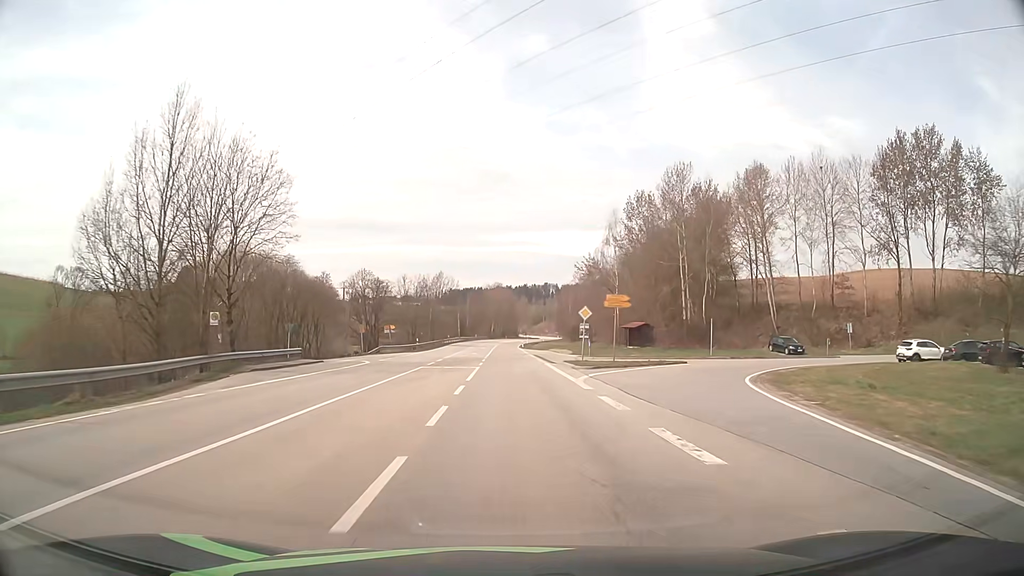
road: secondary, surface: asphalt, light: Day
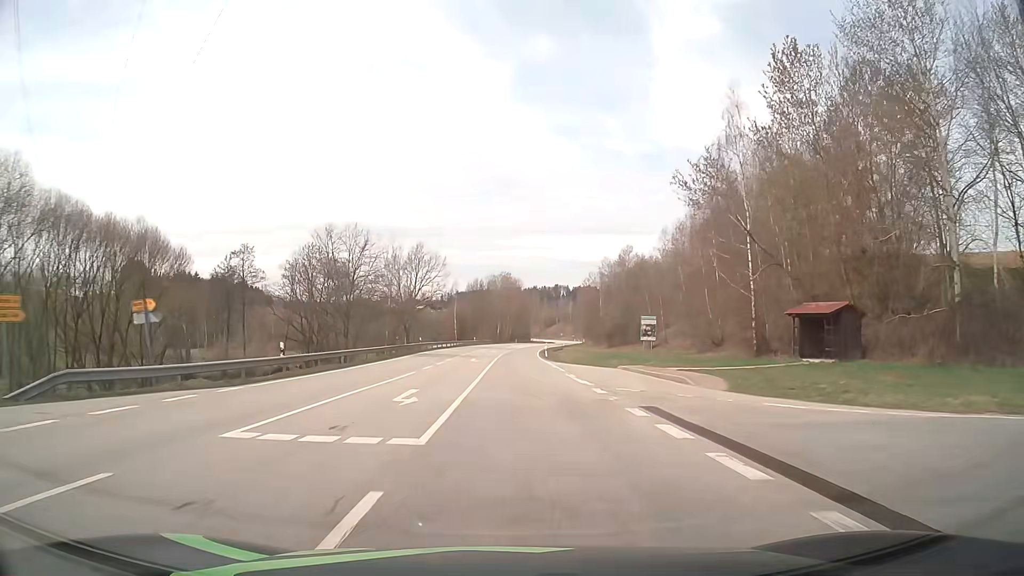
(-0.2, +45.8) m; 0°
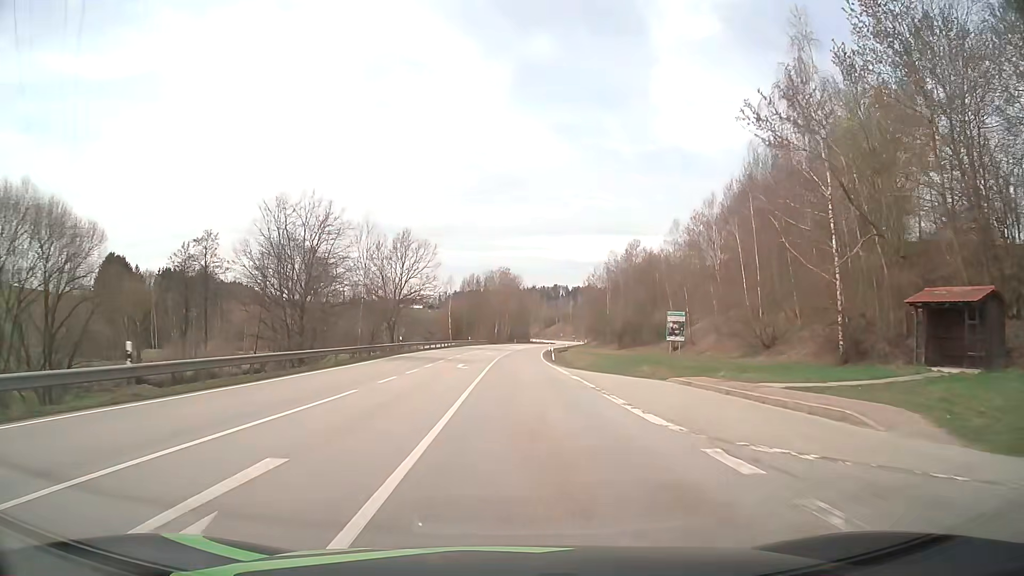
(0.0, +11.5) m; 0°
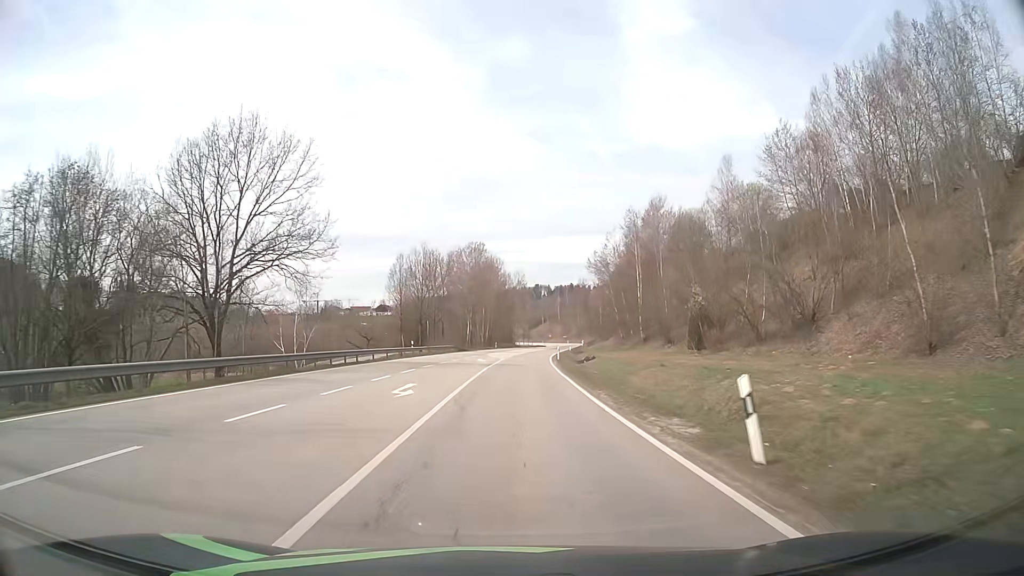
(+0.7, +46.5) m; +2°
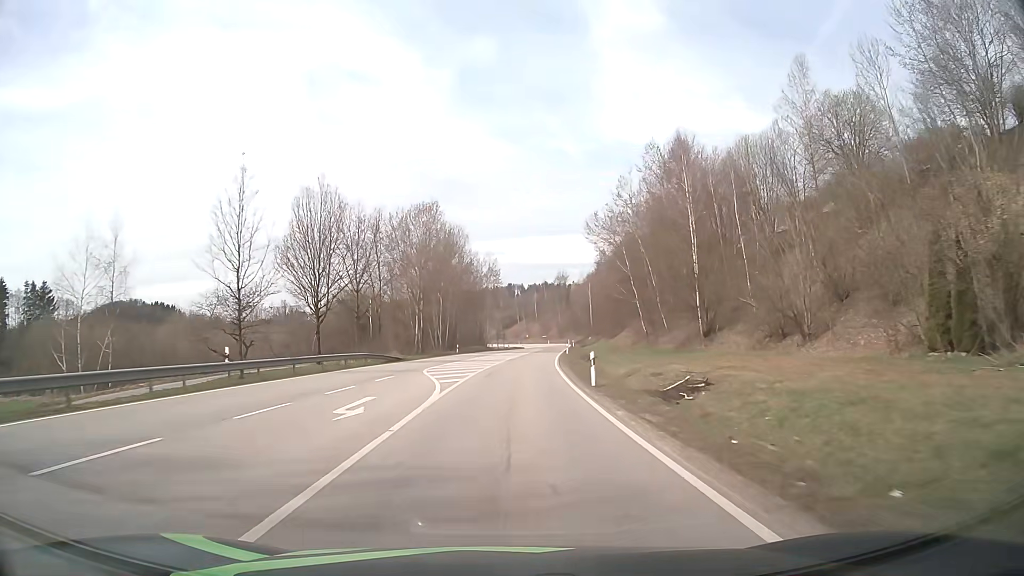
(+0.6, +34.8) m; +2°
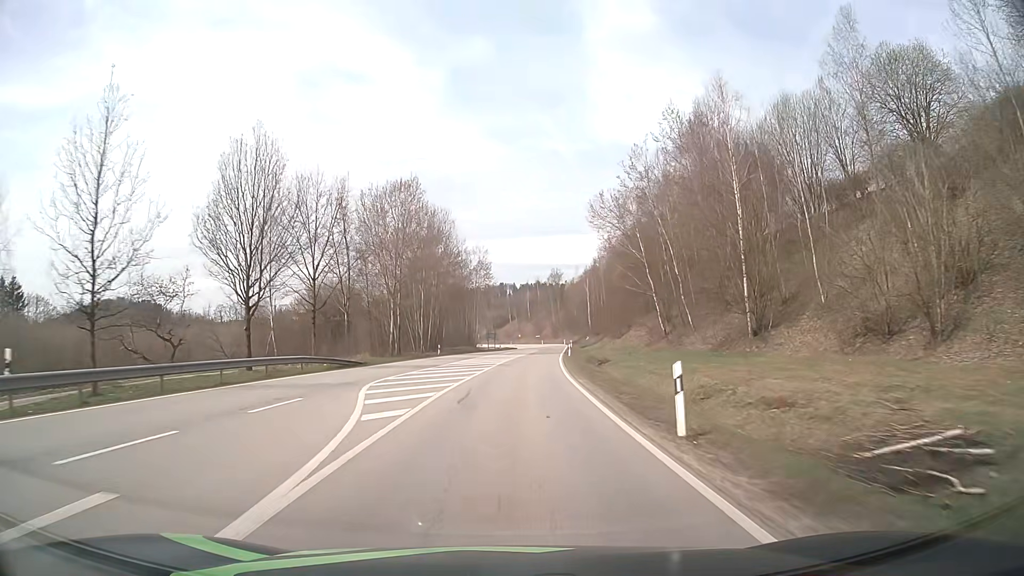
(+0.1, +11.5) m; +1°
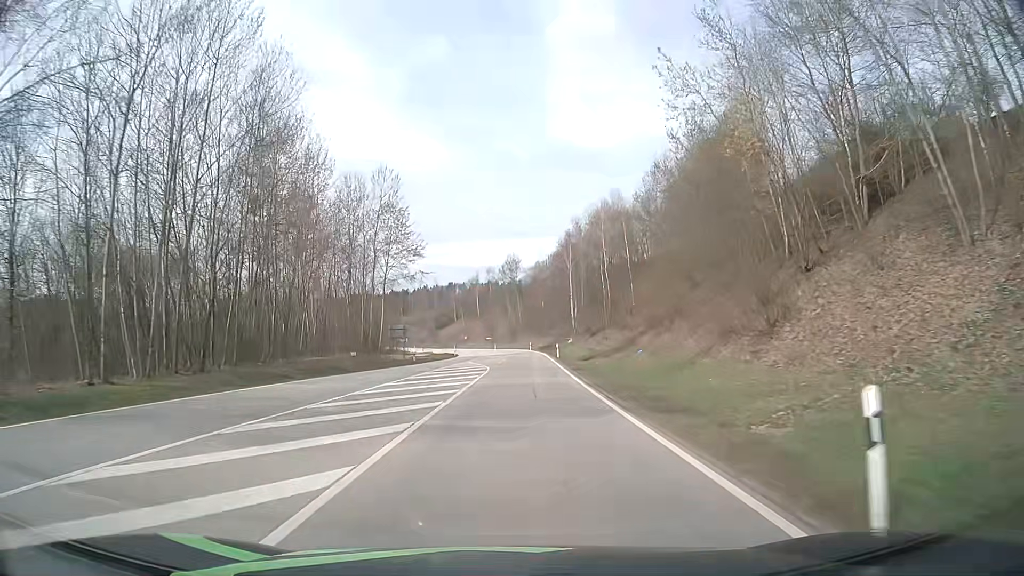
(+2.2, +55.9) m; +4°
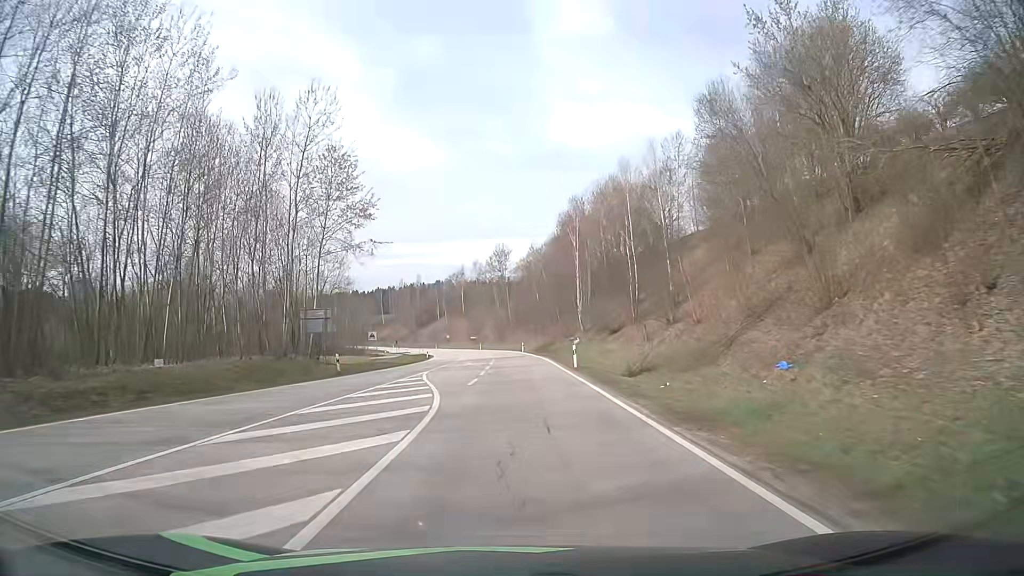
(+0.2, +21.9) m; +1°
(0, +10) (0, +20) (0, +30) (0, +40) (0, +50) (0, +60) (0, +70) (-1, +80) (-1, +90) (-2, +100) m
